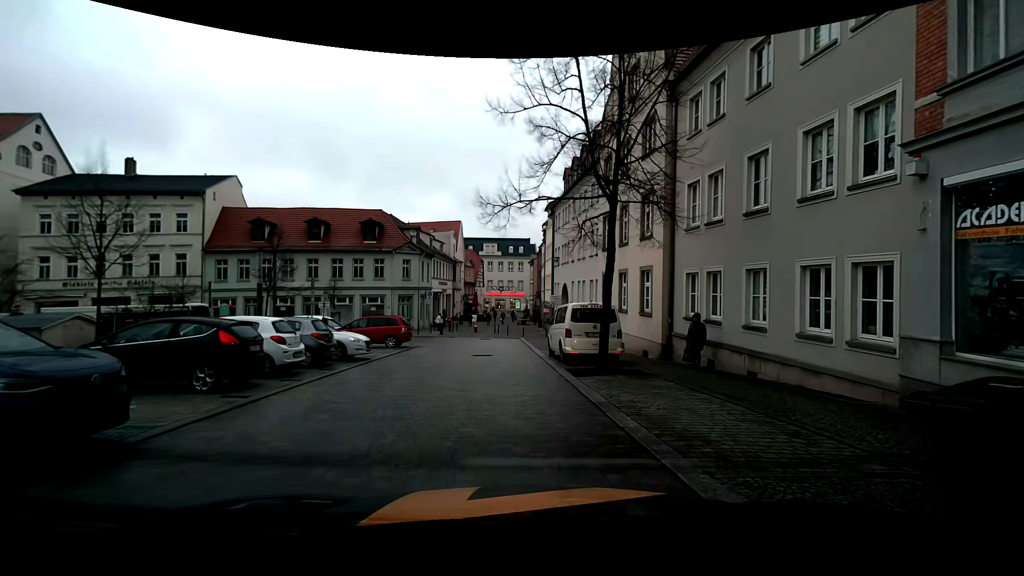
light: Day
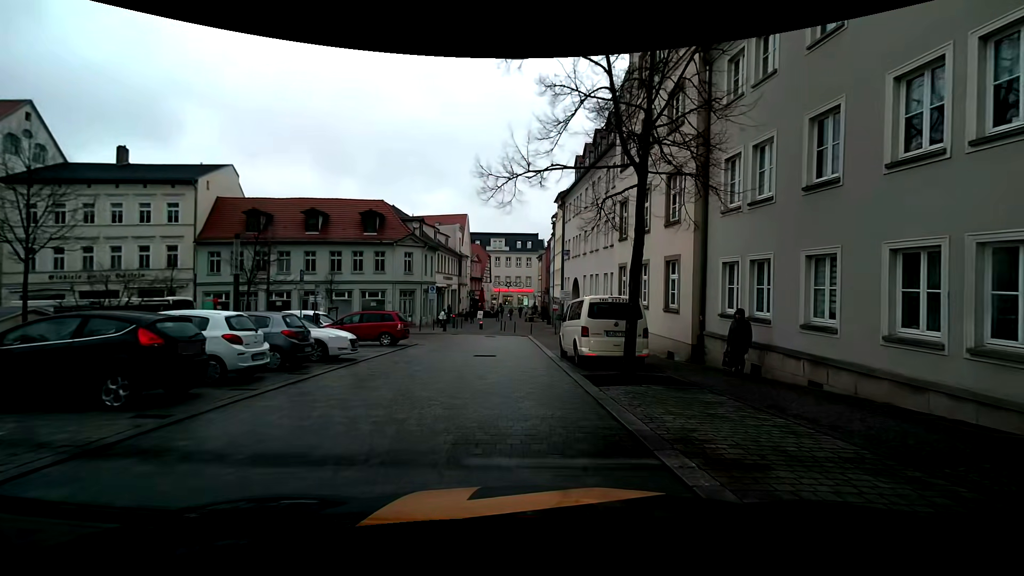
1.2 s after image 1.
(-0.1, +2.4) m; -2°
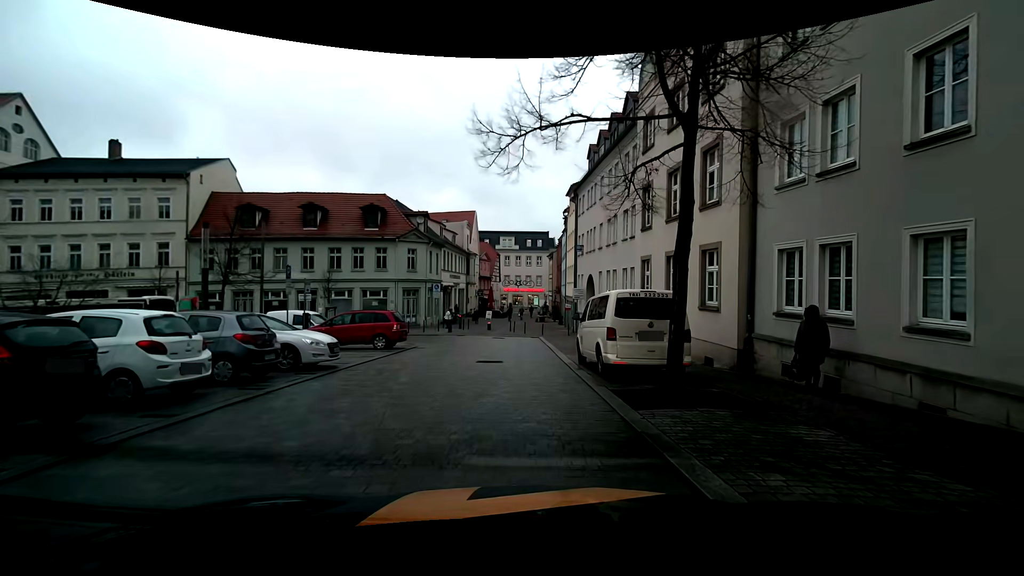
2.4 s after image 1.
(0.0, +2.6) m; 0°
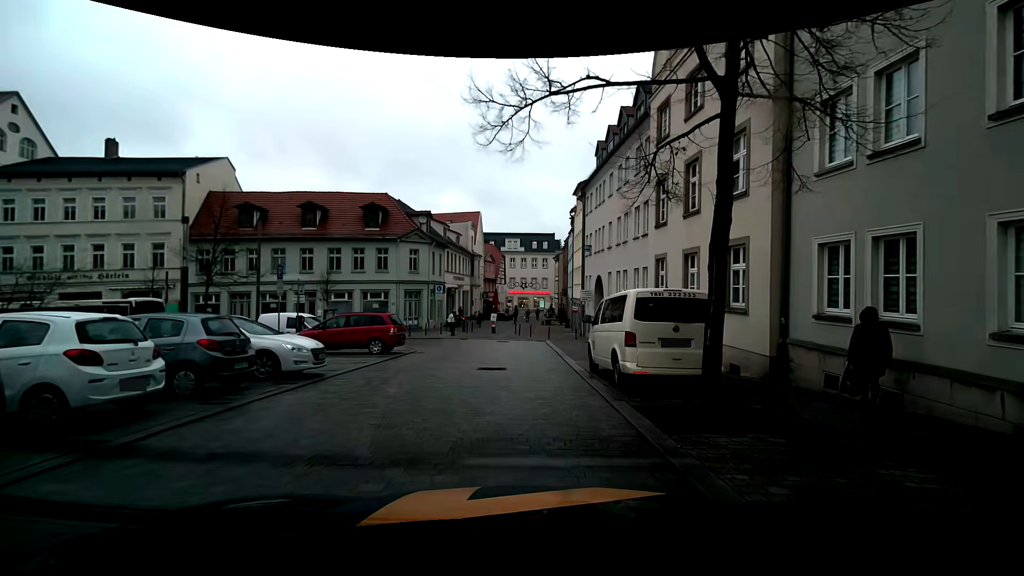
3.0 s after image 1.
(0.0, +1.4) m; 0°
